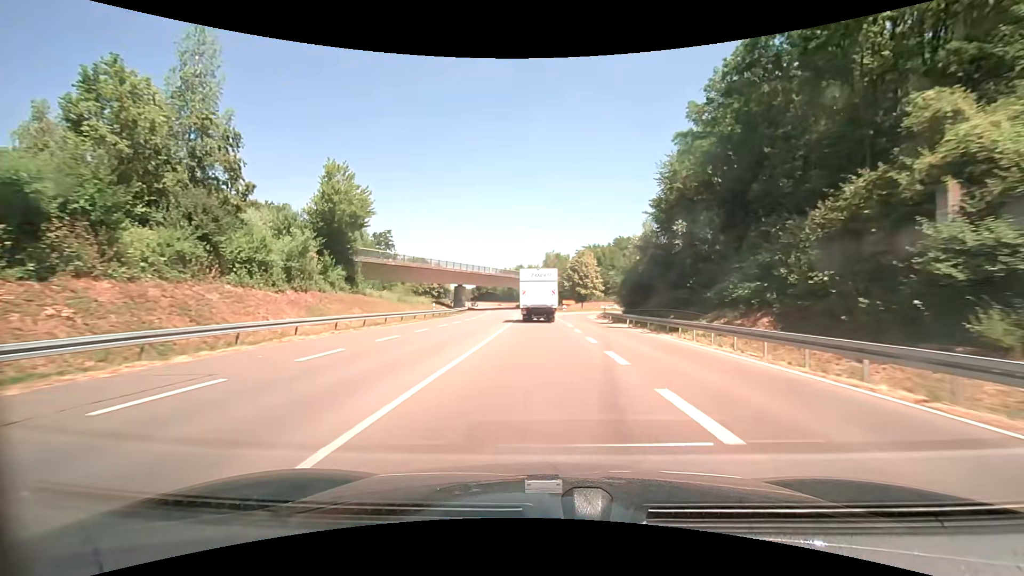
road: primary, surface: asphalt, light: Day
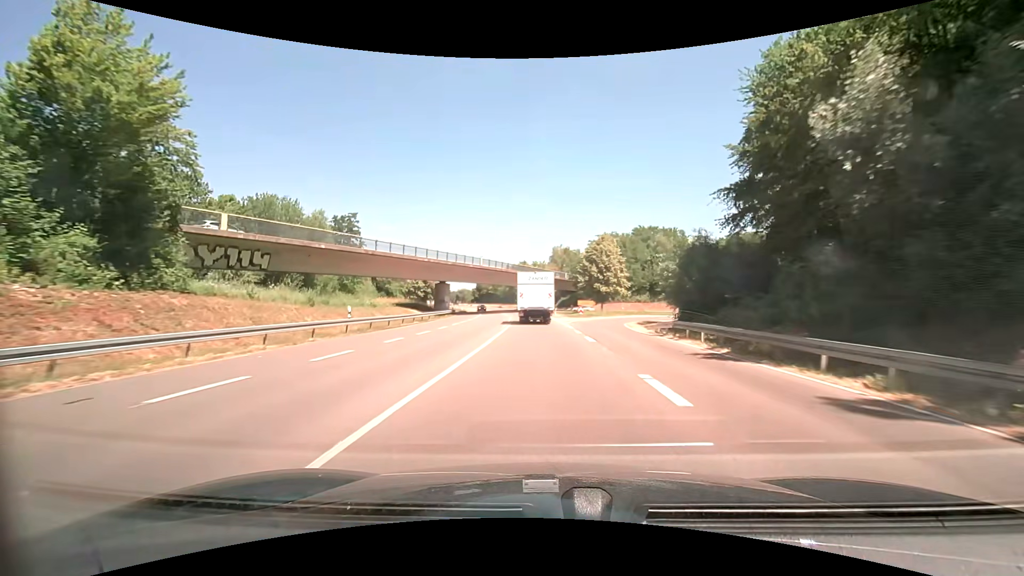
(-0.2, +22.7) m; -1°
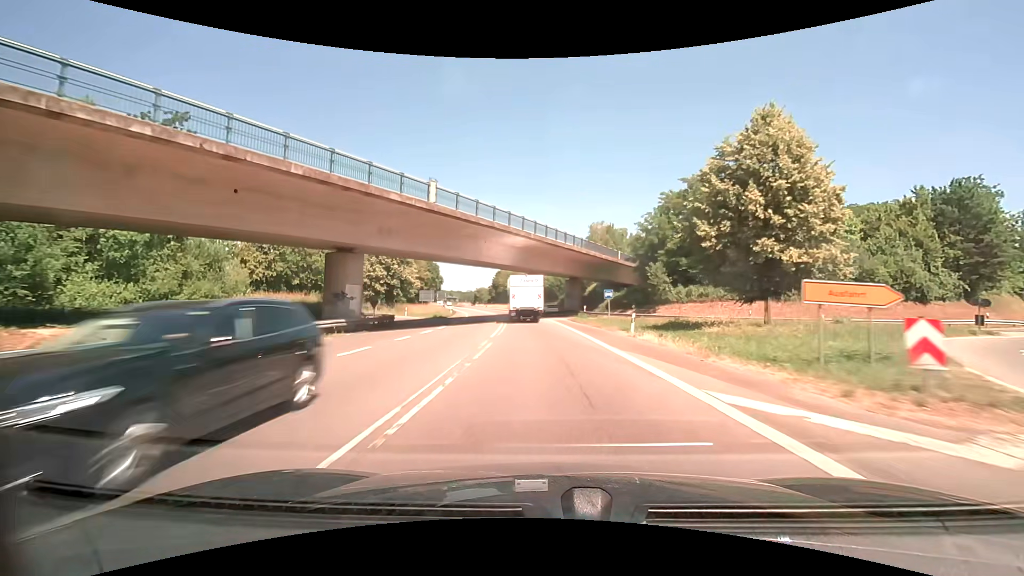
(-1.1, +45.7) m; -3°
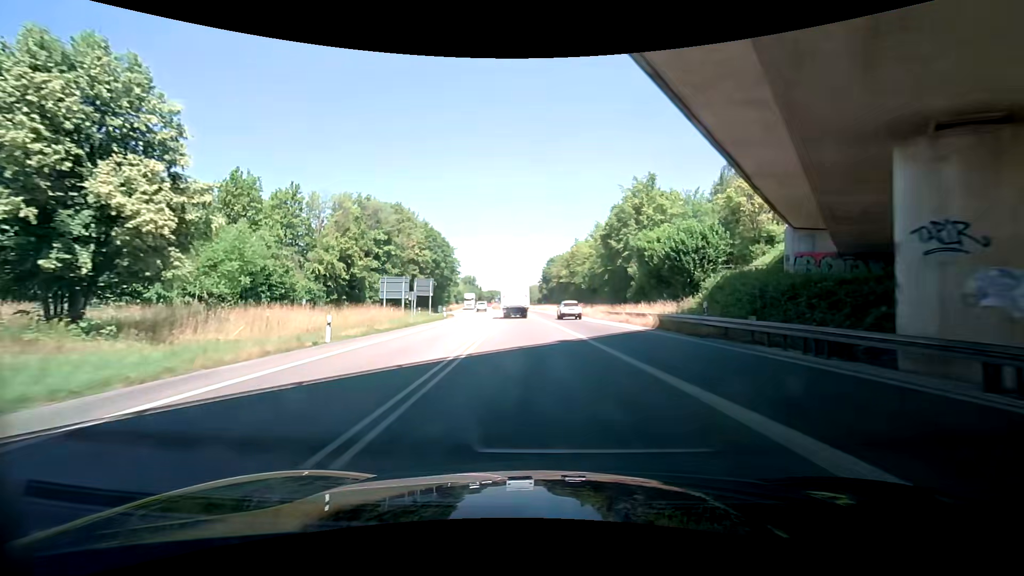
(-2.9, +58.6) m; -7°
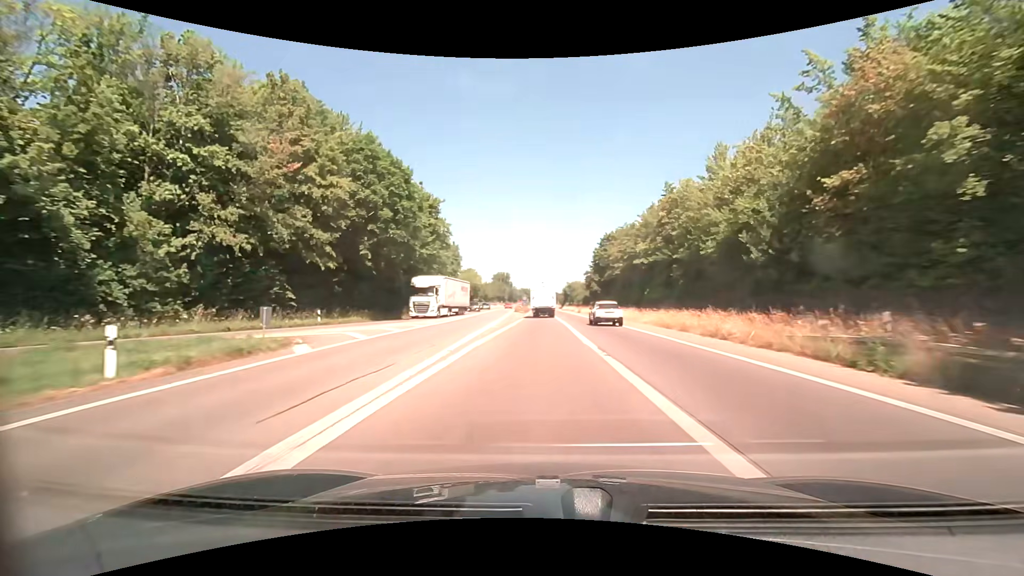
(-2.0, +48.5) m; -4°
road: trunk
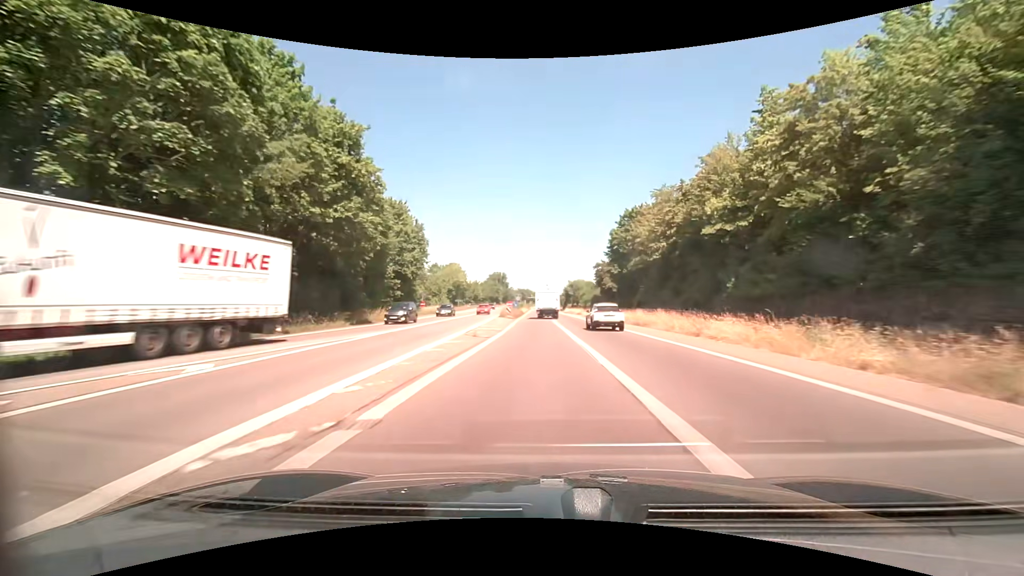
(0.0, +24.8) m; 0°
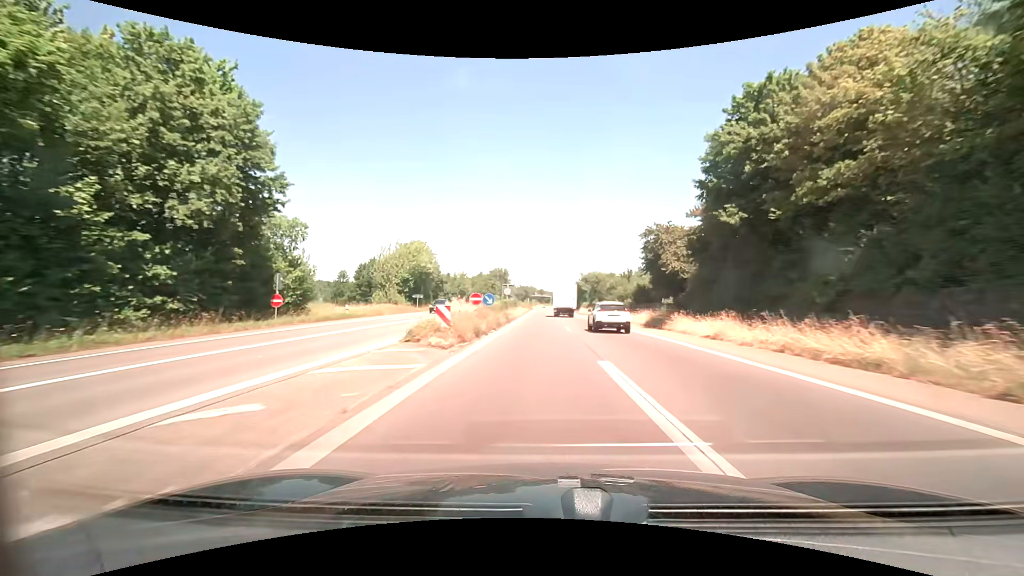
(-0.3, +37.8) m; -1°
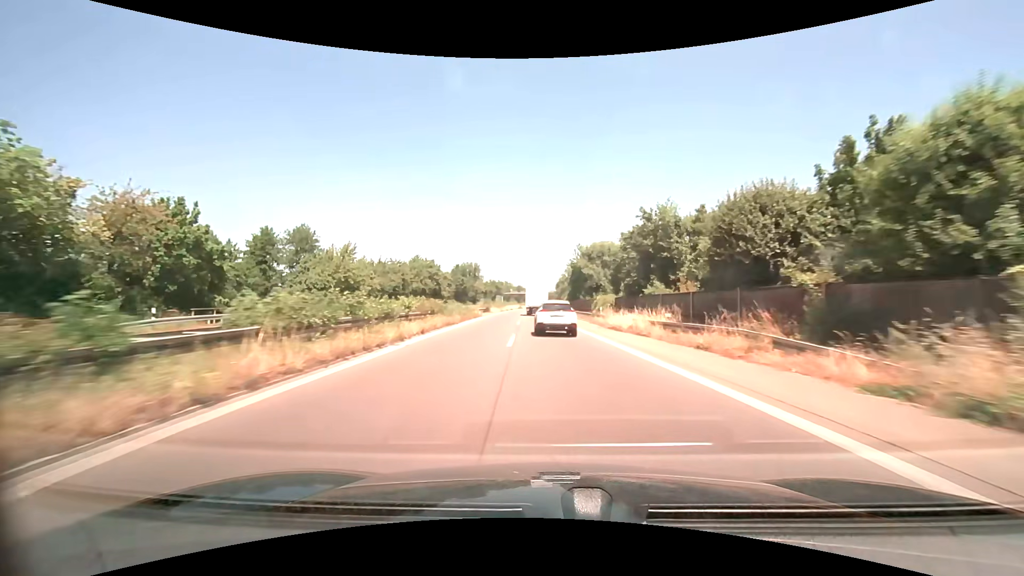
(+1.9, +64.2) m; +2°
(0, +10) (0, +20) (0, +30) (0, +40) (-1, +50) (-1, +60) (-1, +70) (-1, +80) (-1, +90) (-2, +100) m
